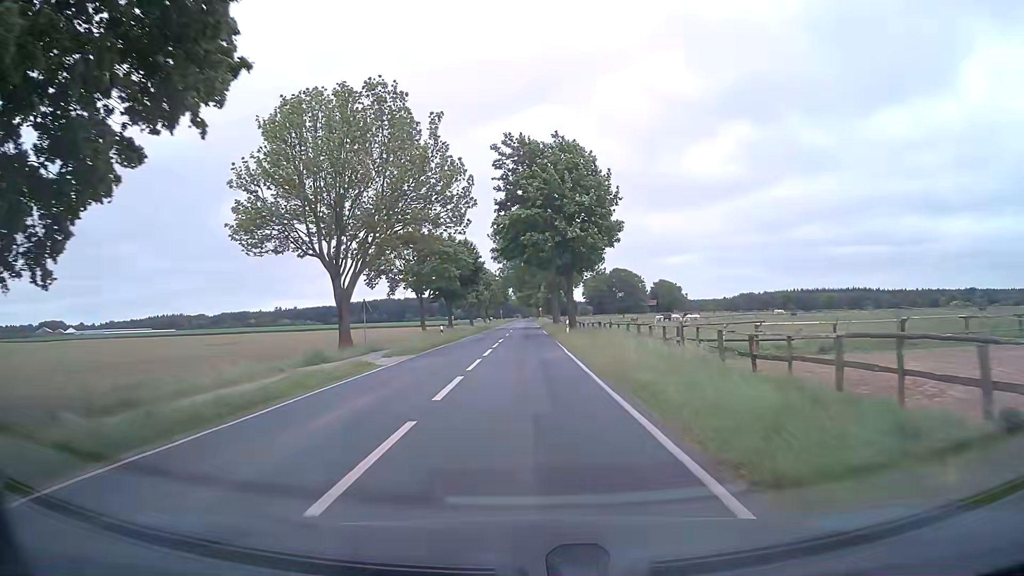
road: tertiary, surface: asphalt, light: Day
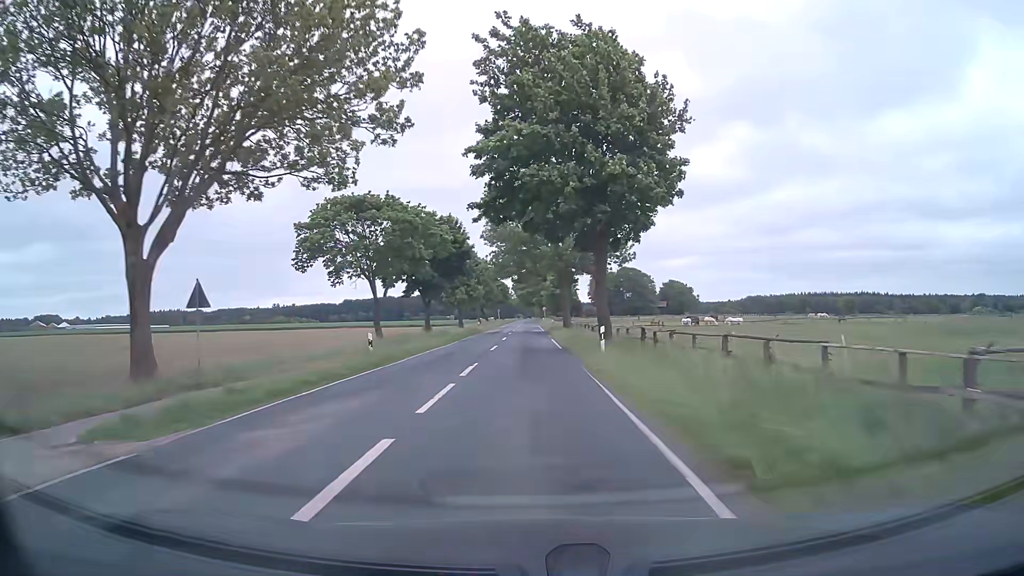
(-0.2, +19.5) m; -1°
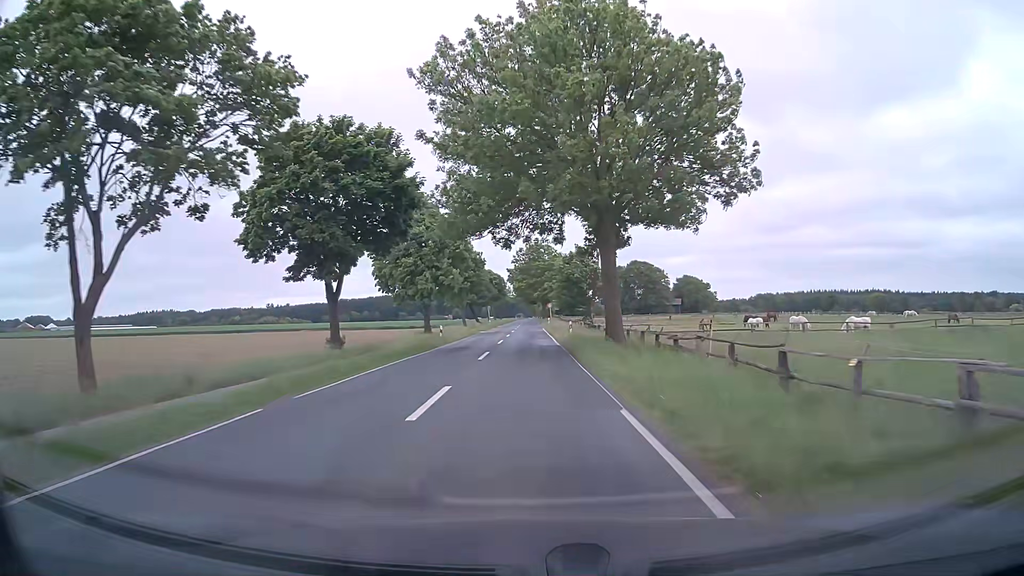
(+0.1, +30.6) m; 0°
